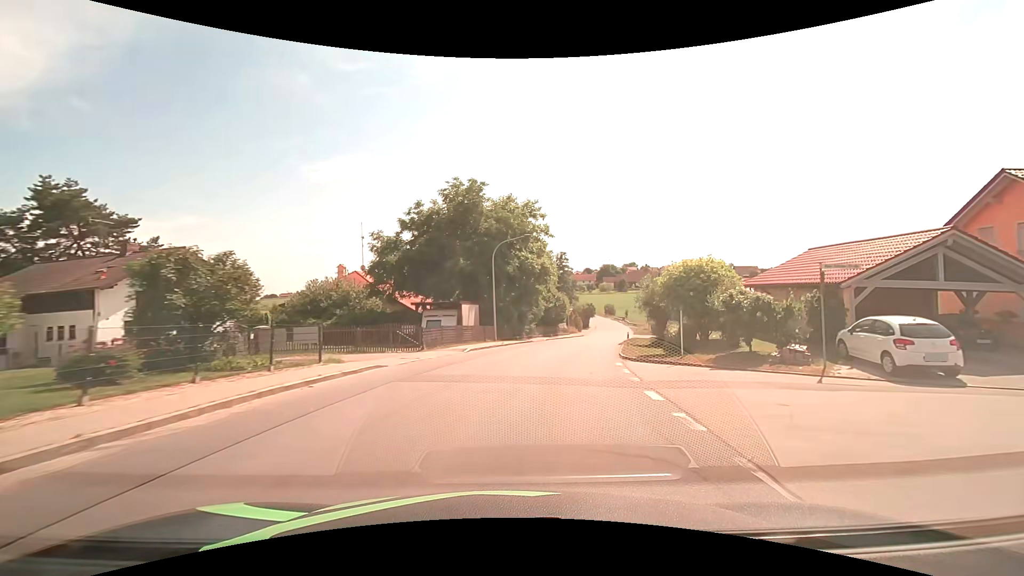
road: tertiary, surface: asphalt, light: Day
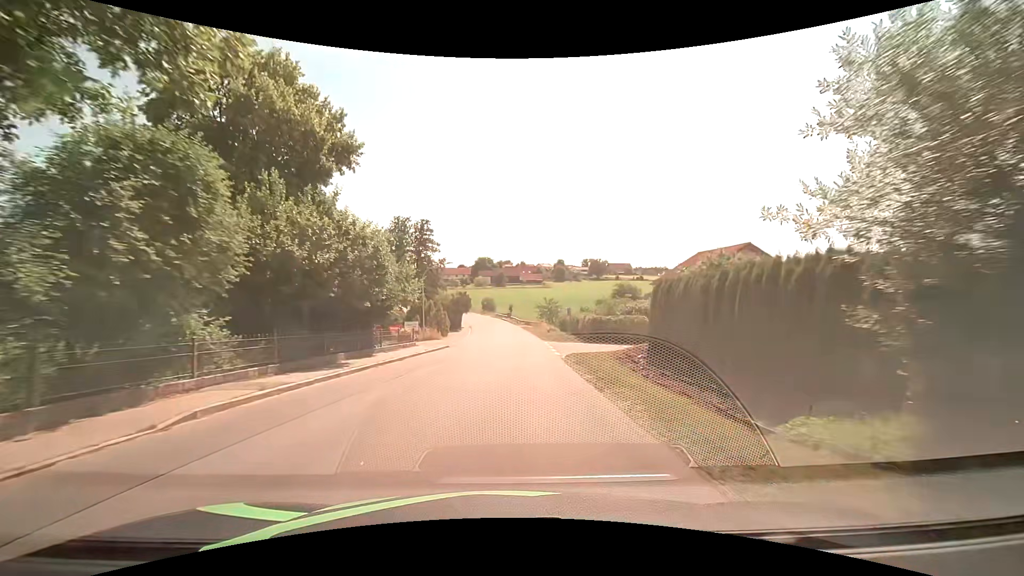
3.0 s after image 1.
(+6.1, +37.5) m; +15°
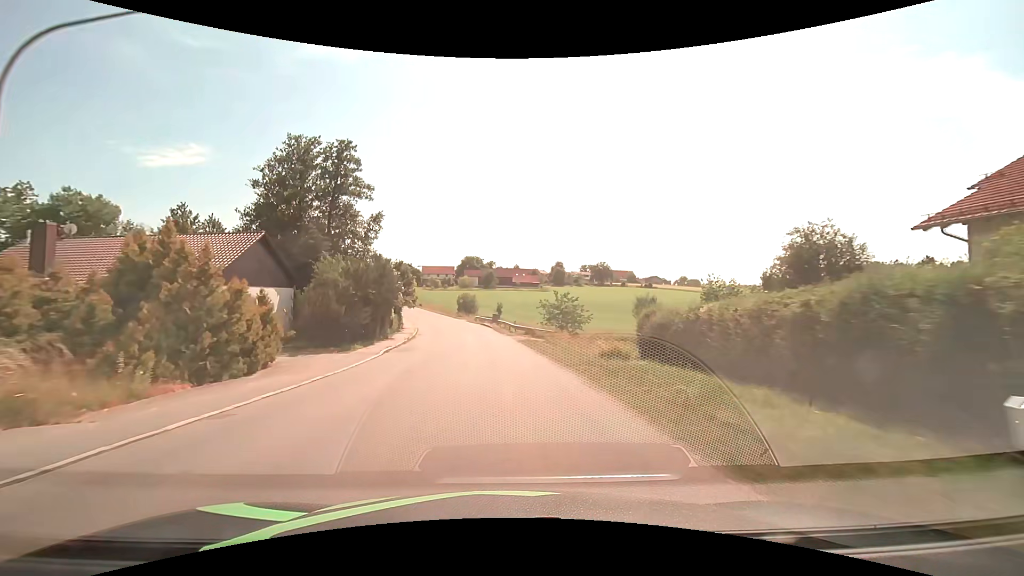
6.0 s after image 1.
(+0.6, +38.4) m; +1°
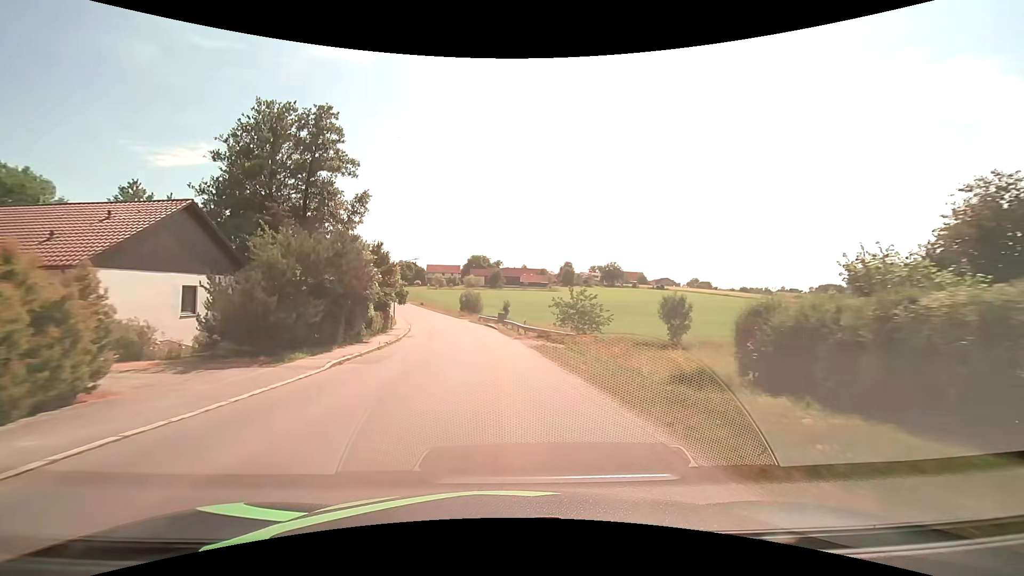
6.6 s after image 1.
(-0.1, +7.6) m; -1°
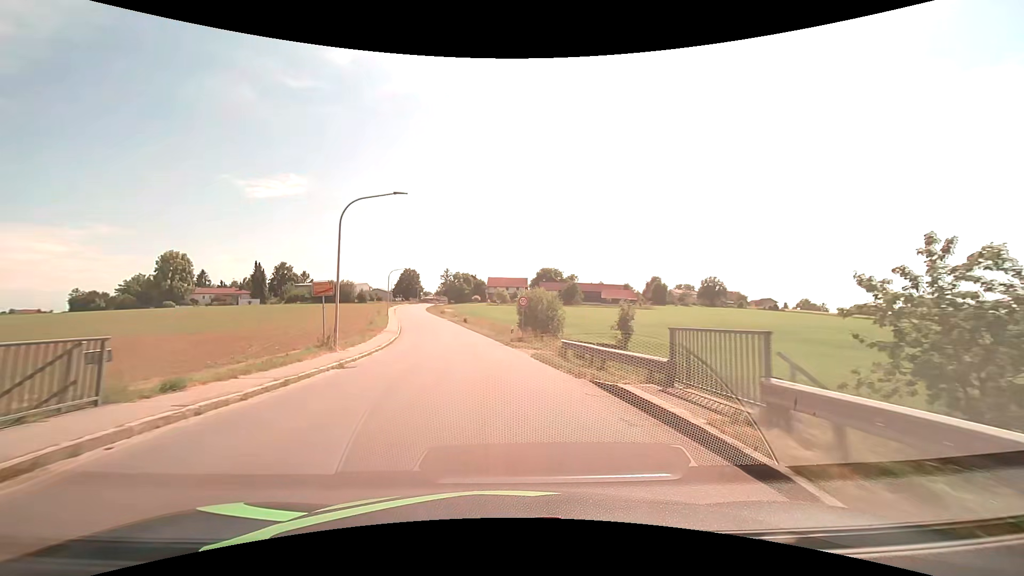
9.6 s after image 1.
(-2.3, +37.6) m; -8°
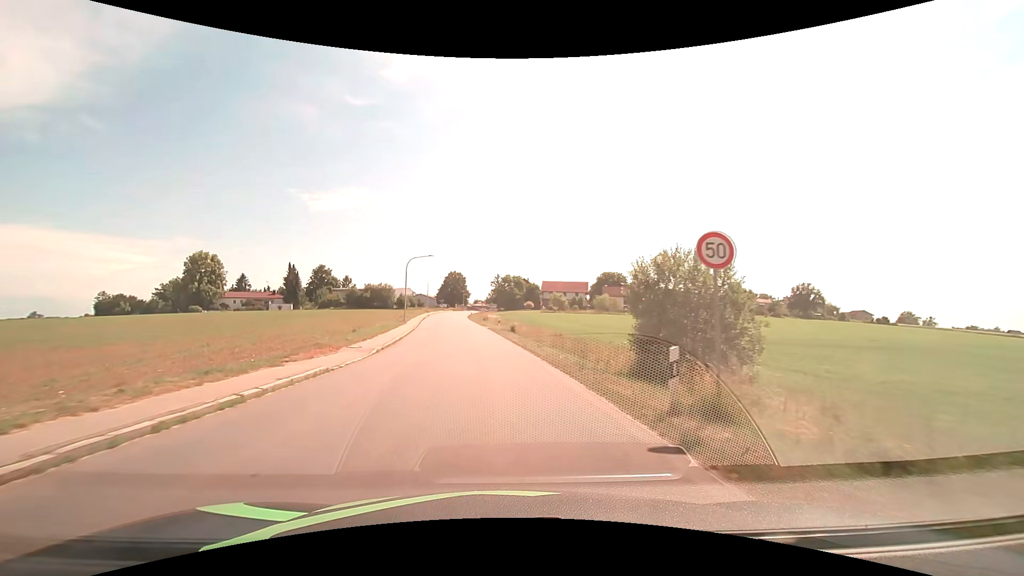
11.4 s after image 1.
(-1.2, +22.5) m; -6°
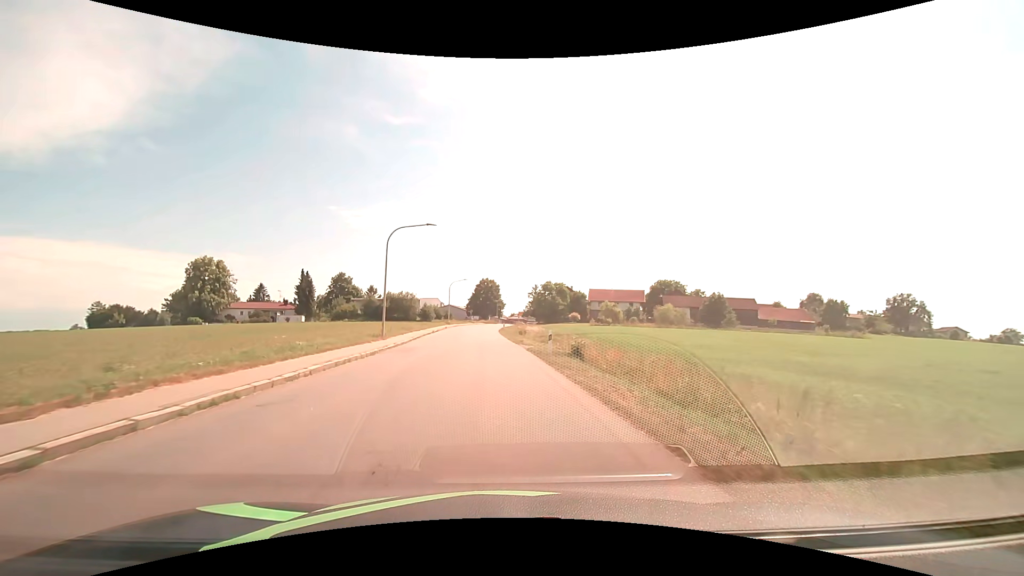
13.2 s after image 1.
(-0.8, +22.3) m; -4°
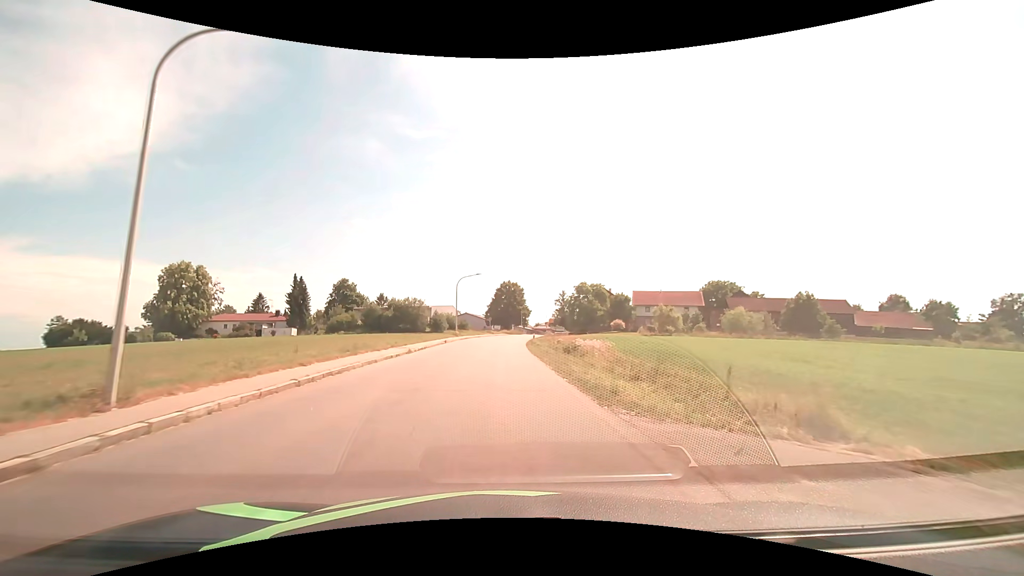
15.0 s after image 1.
(-0.7, +22.1) m; -3°
(0, +10) (0, +20) (0, +30) (0, +40) (0, +50) (+1, +60) (+2, +70) (+3, +80) (+4, +90) (+6, +100) m
